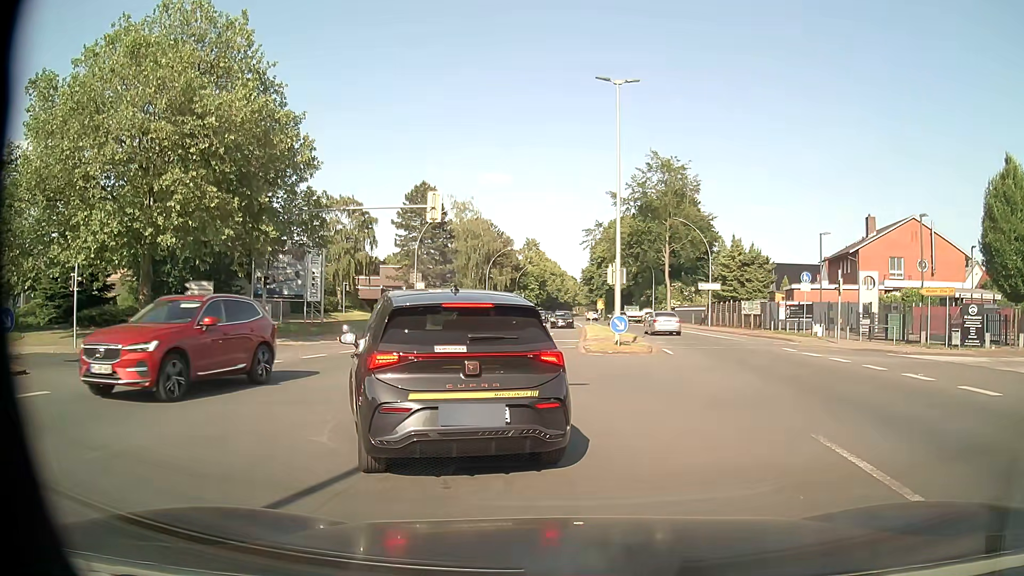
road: primary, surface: asphalt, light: Day
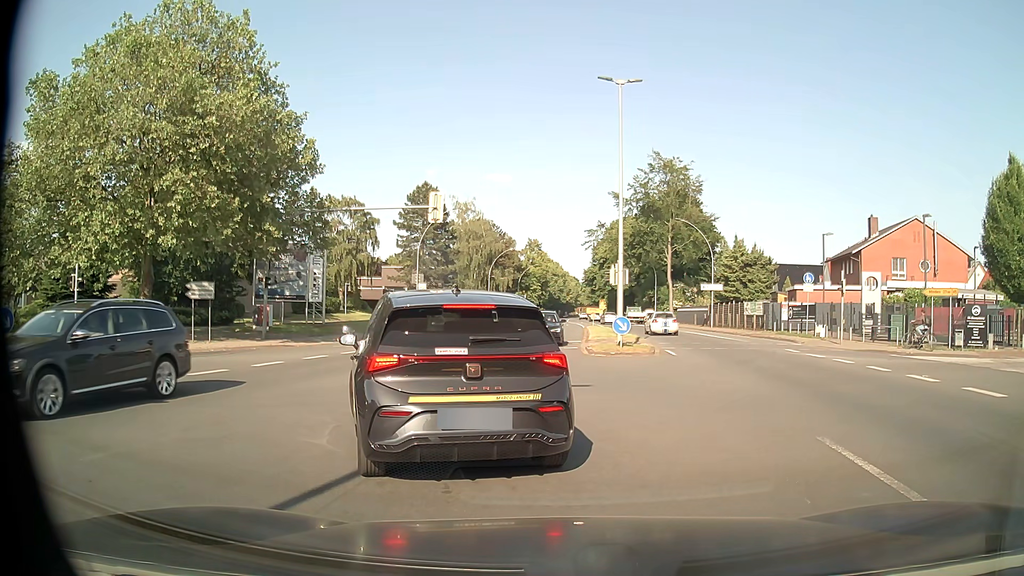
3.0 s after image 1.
(0.0, +0.2) m; 0°
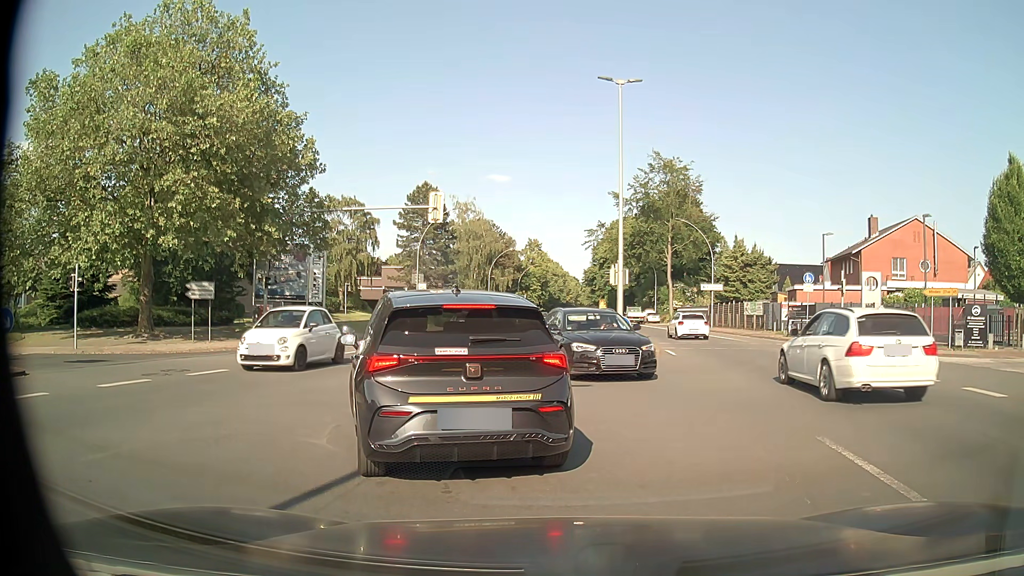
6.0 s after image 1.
(0.0, 0.0) m; 0°
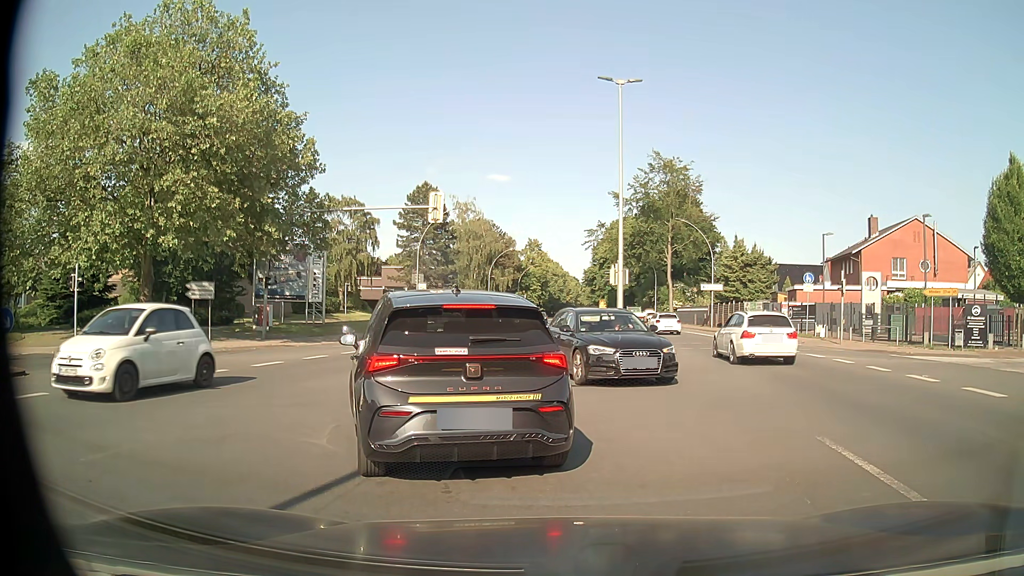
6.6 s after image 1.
(0.0, 0.0) m; 0°
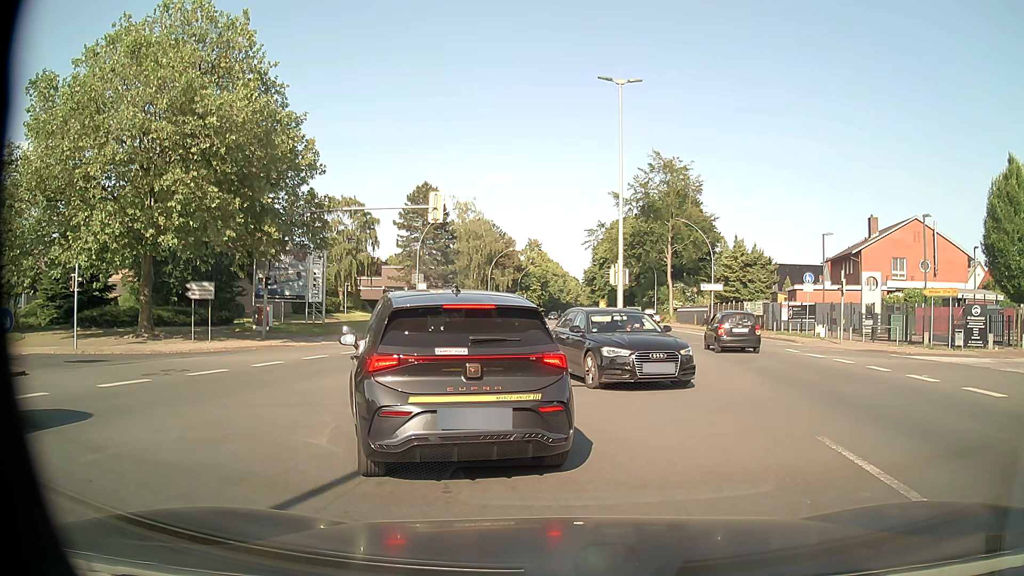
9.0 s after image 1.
(0.0, 0.0) m; 0°
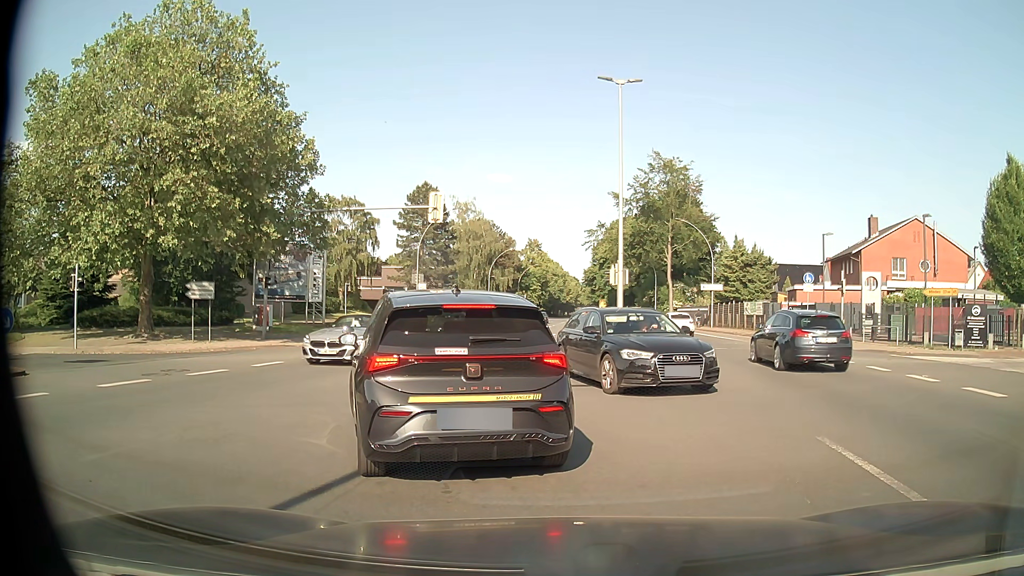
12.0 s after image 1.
(0.0, 0.0) m; 0°
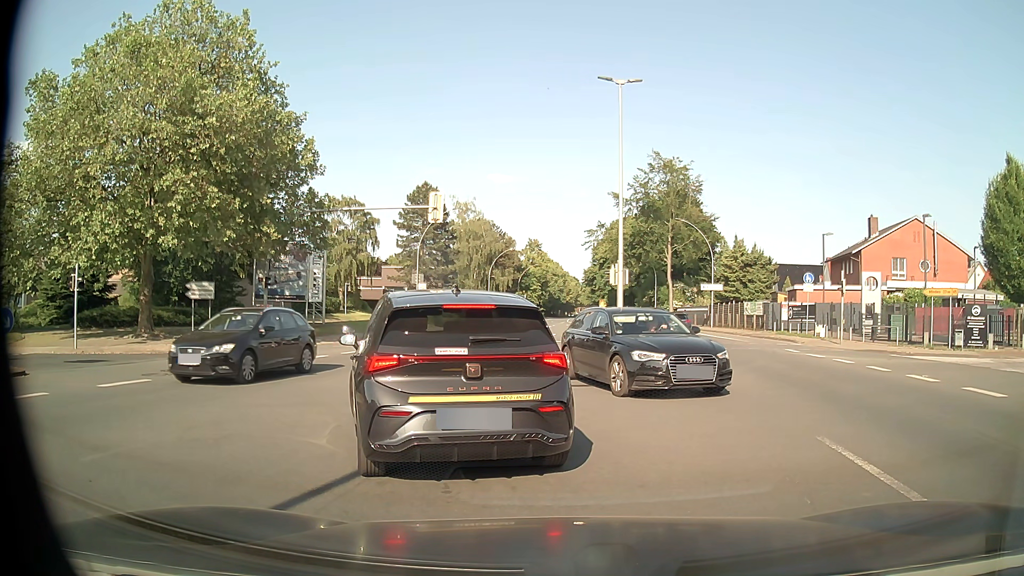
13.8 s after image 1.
(0.0, 0.0) m; 0°
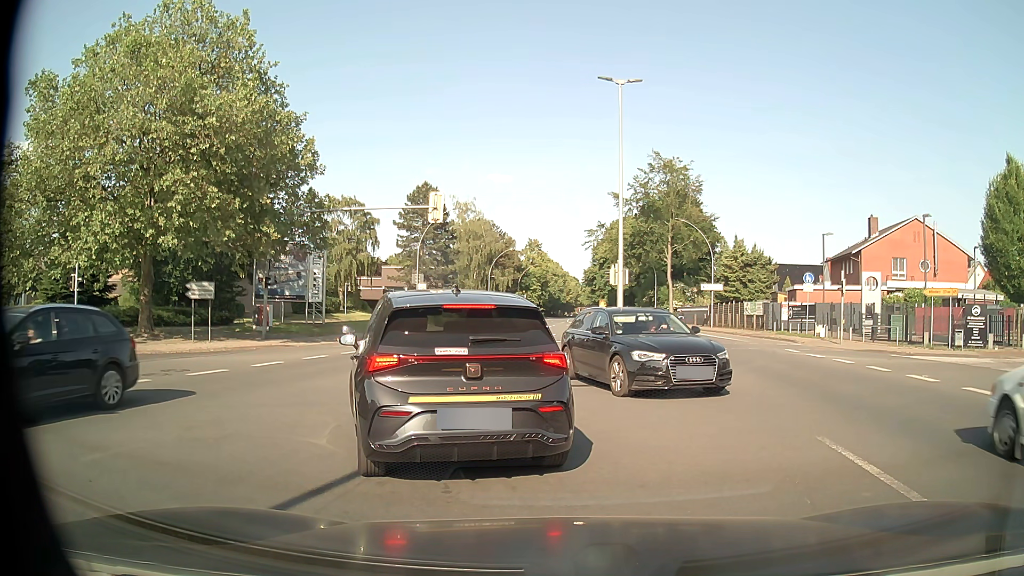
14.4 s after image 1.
(0.0, 0.0) m; 0°
(-2, +10) (-10, +15) (-20, +17) (-30, +16) (-40, +15) (-50, +14) (-60, +13) (-70, +12) (-80, +11) (-90, +10) m
